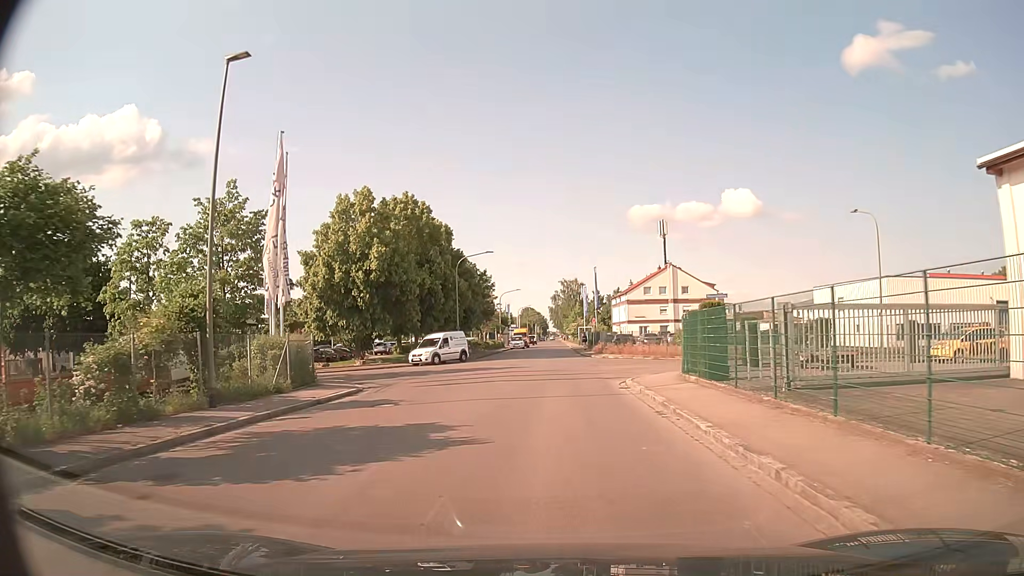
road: residential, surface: asphalt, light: Day
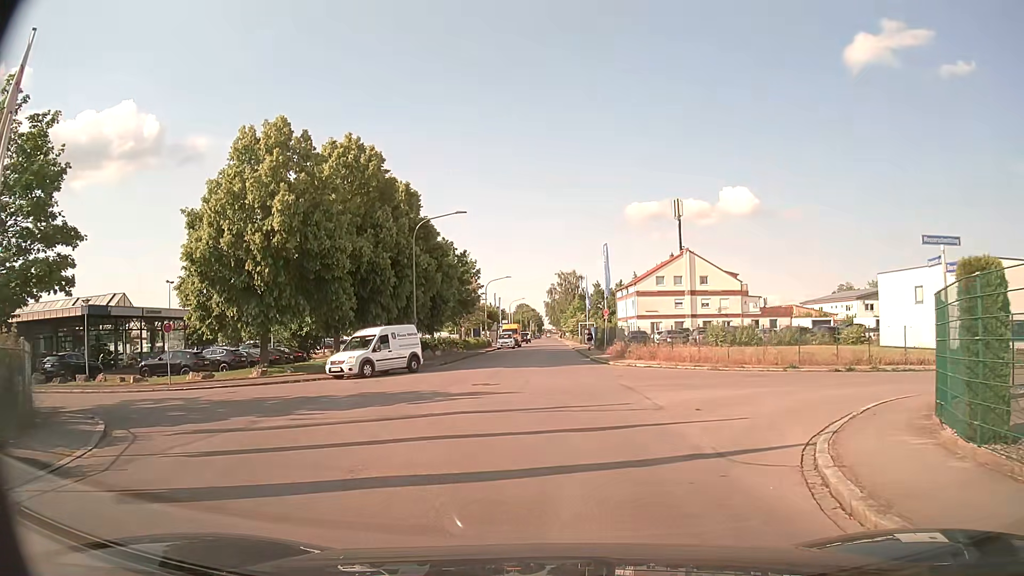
(0.0, +14.9) m; +1°
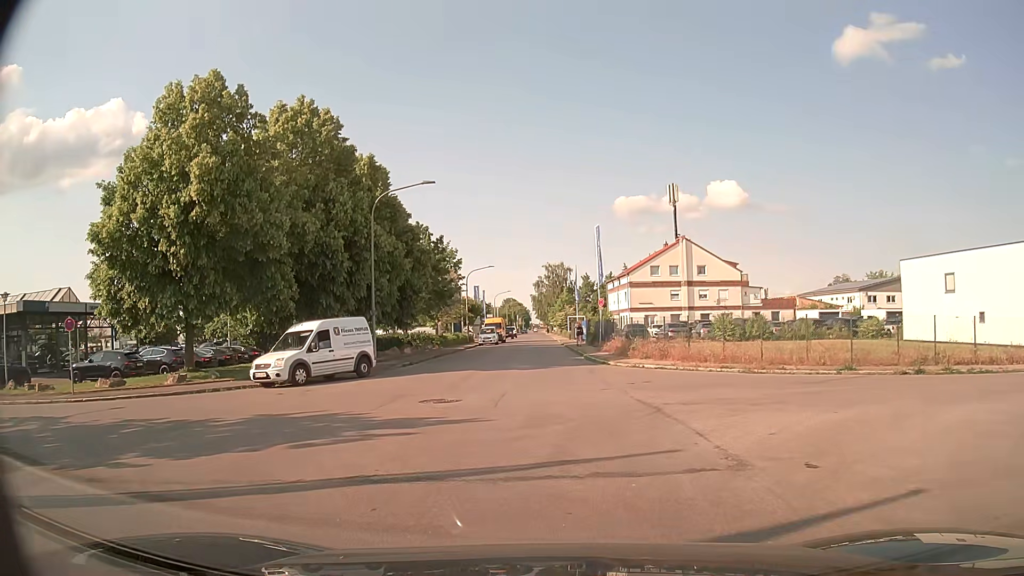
(0.0, +5.9) m; +1°
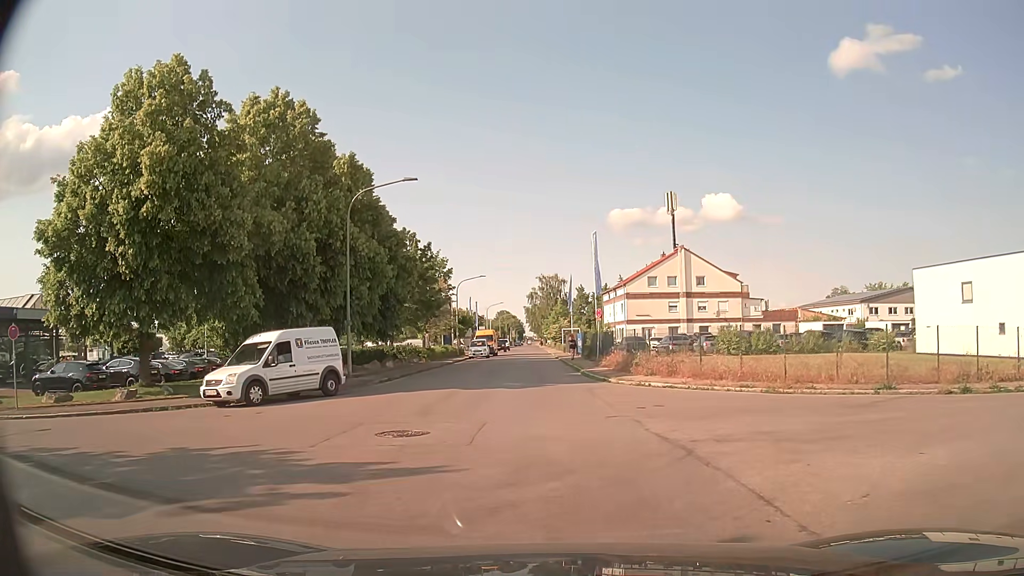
(0.0, +2.8) m; +1°
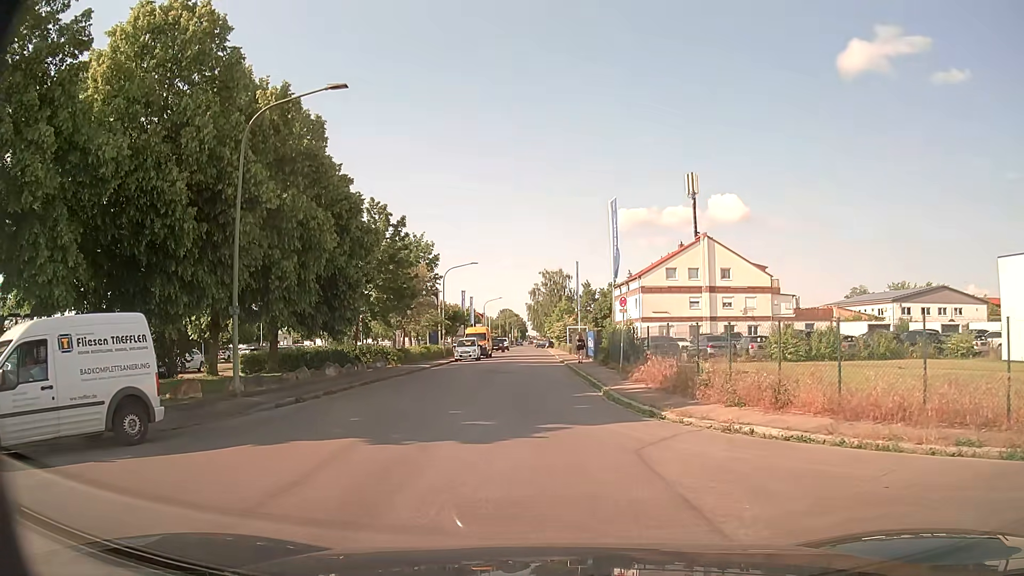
(0.0, +10.2) m; 0°
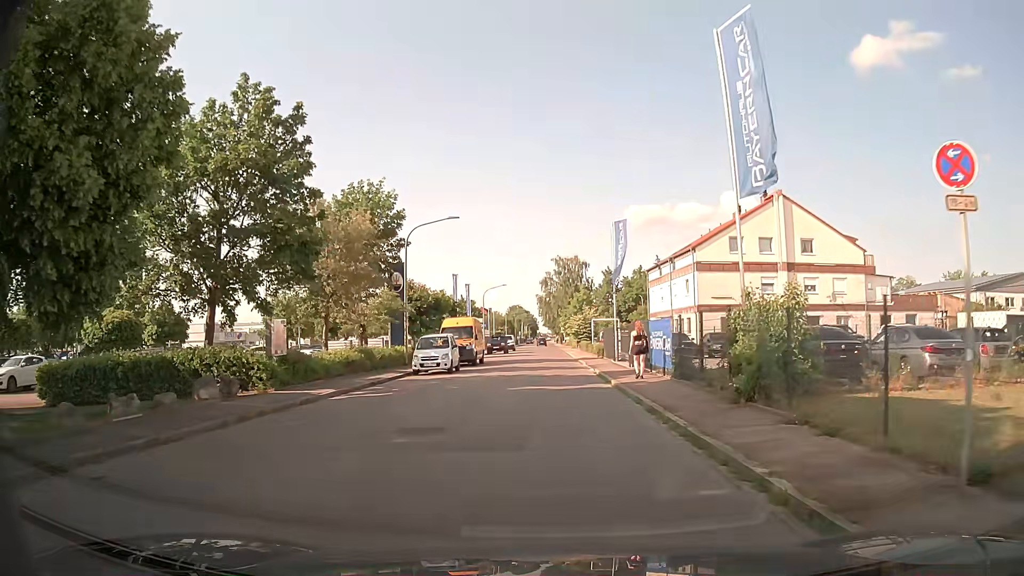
(-0.4, +20.2) m; 0°
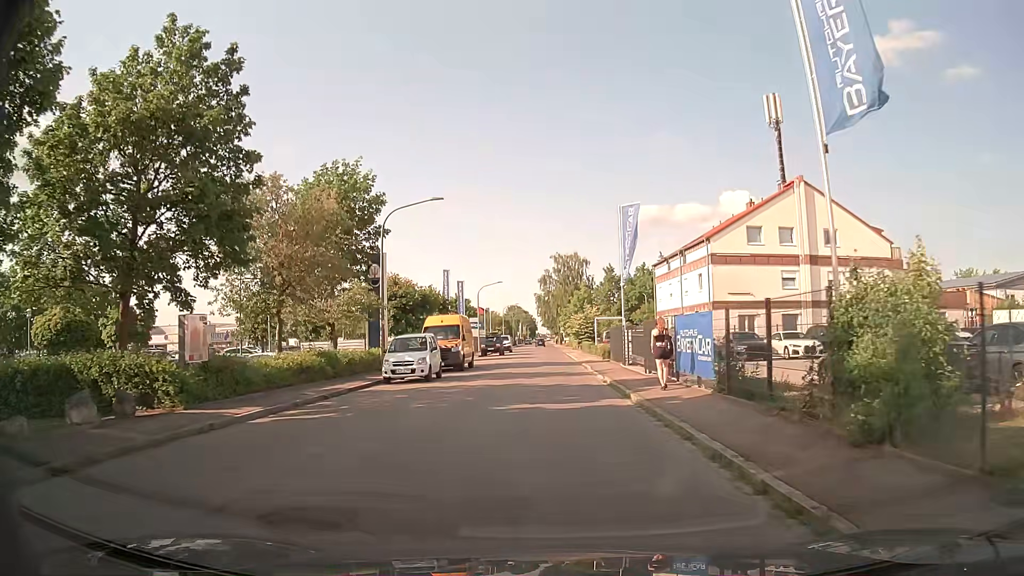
(0.0, +4.9) m; 0°
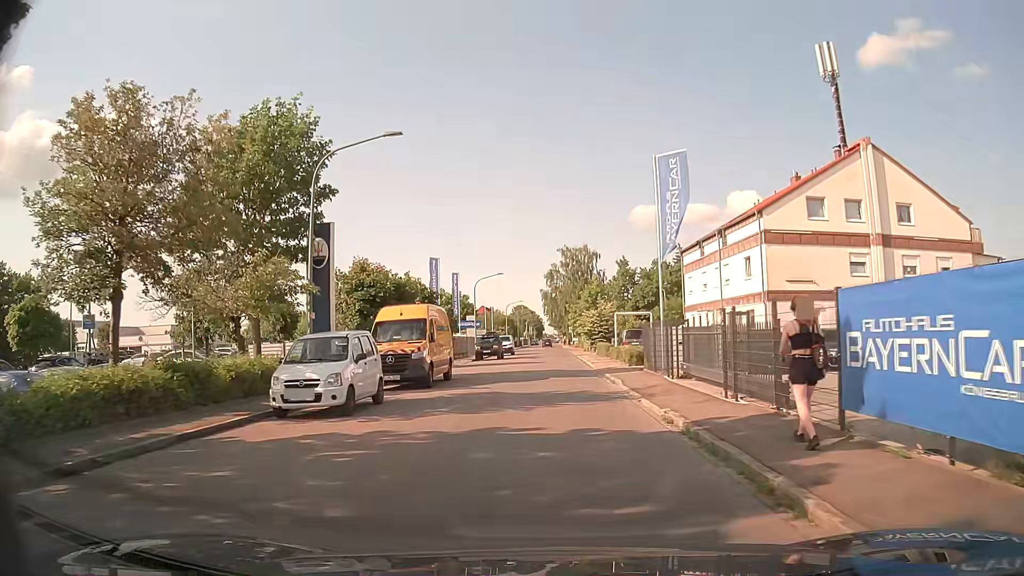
(-0.1, +10.0) m; -1°
(0, +10) (0, +20) (0, +30) (0, +40) (0, +50) (0, +60) (0, +70) (0, +80) (0, +90) (0, +100) m
